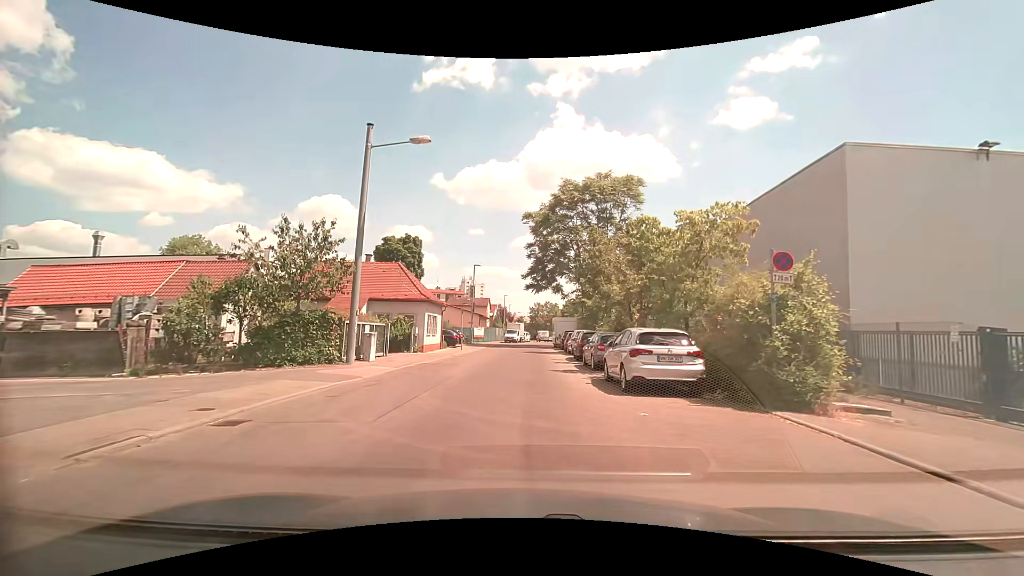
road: unclassified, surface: asphalt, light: Day
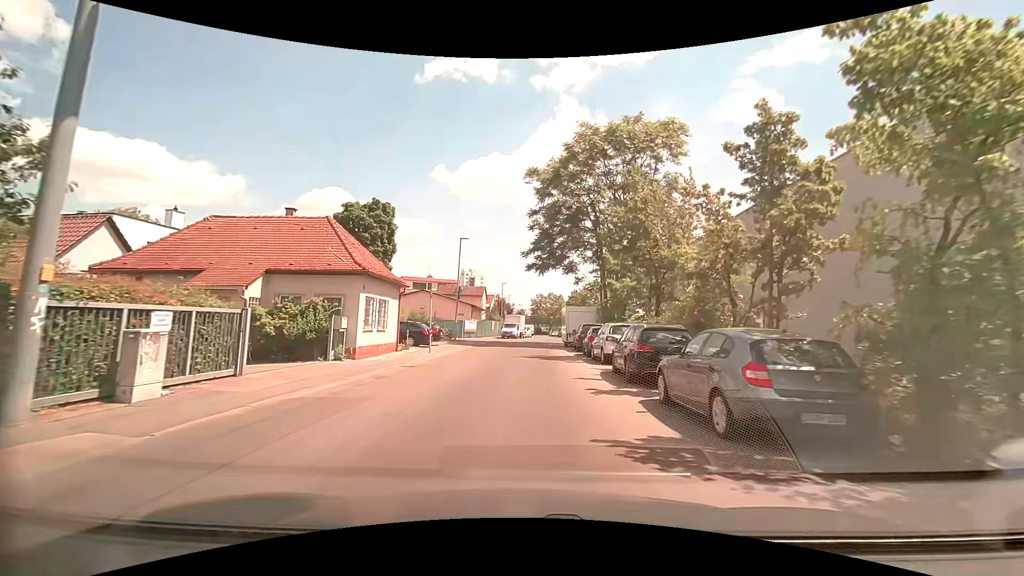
(-0.1, +12.2) m; 0°
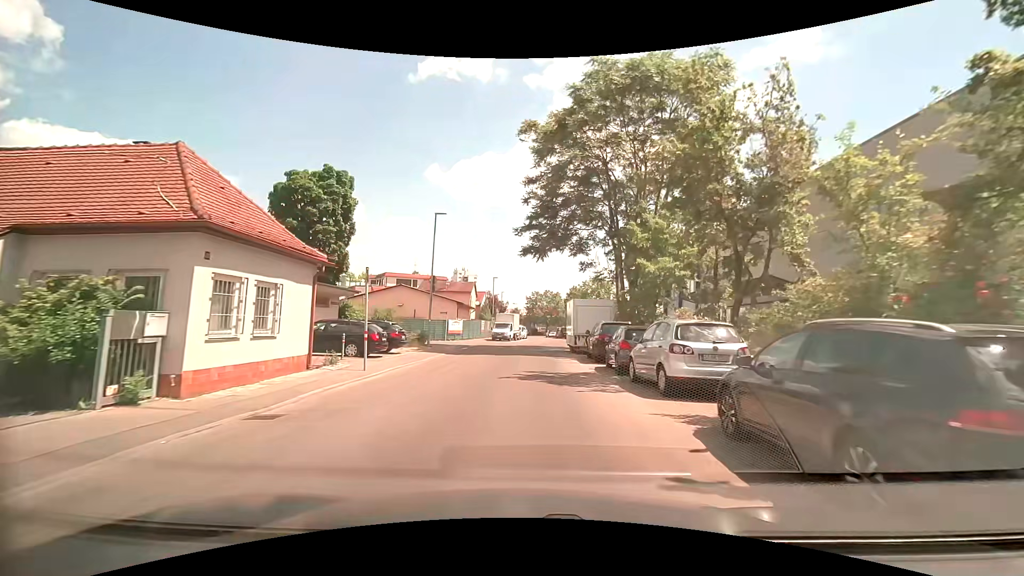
(0.0, +8.8) m; 0°
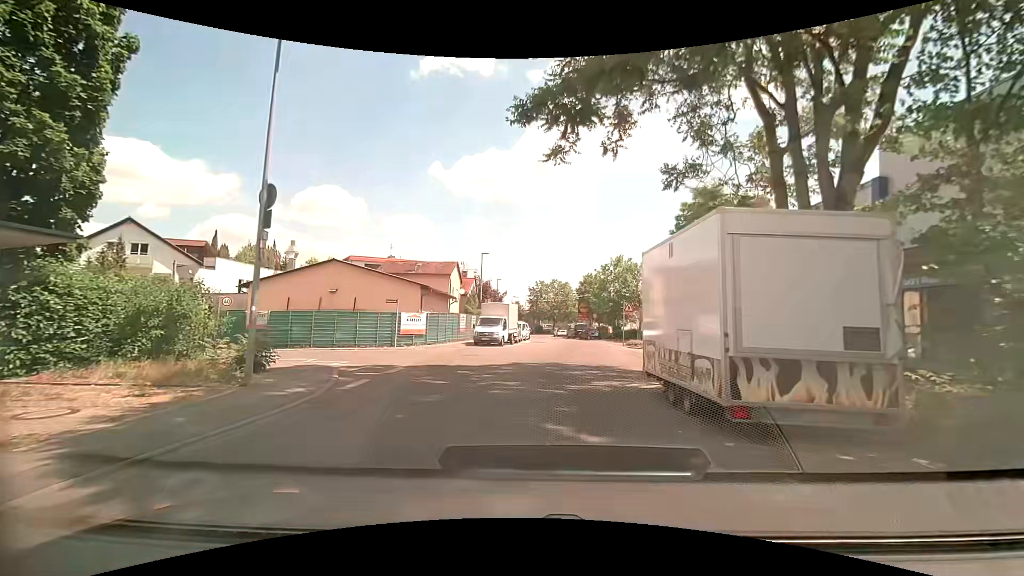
(+0.2, +19.3) m; -1°
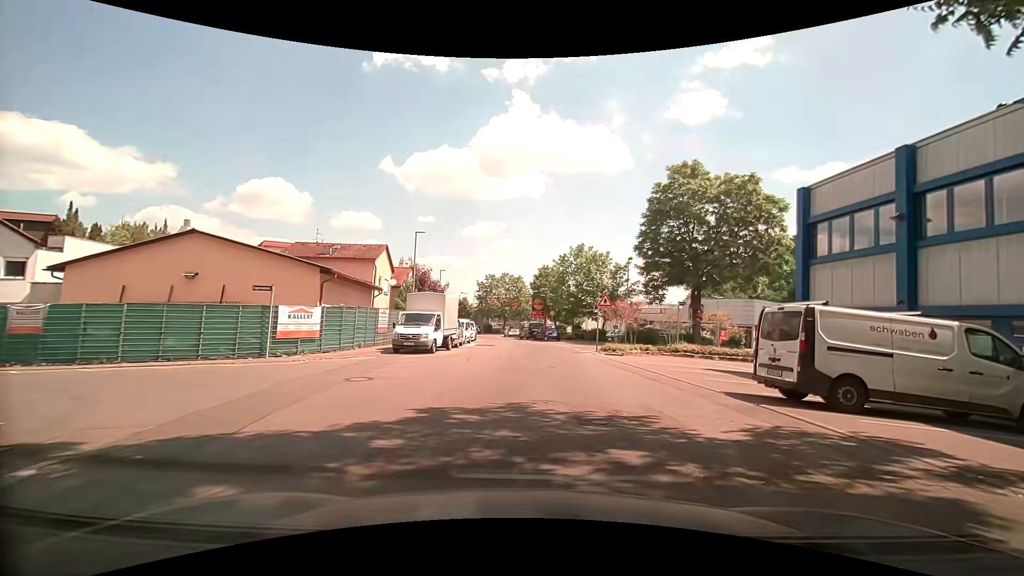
(+0.3, +9.4) m; +4°
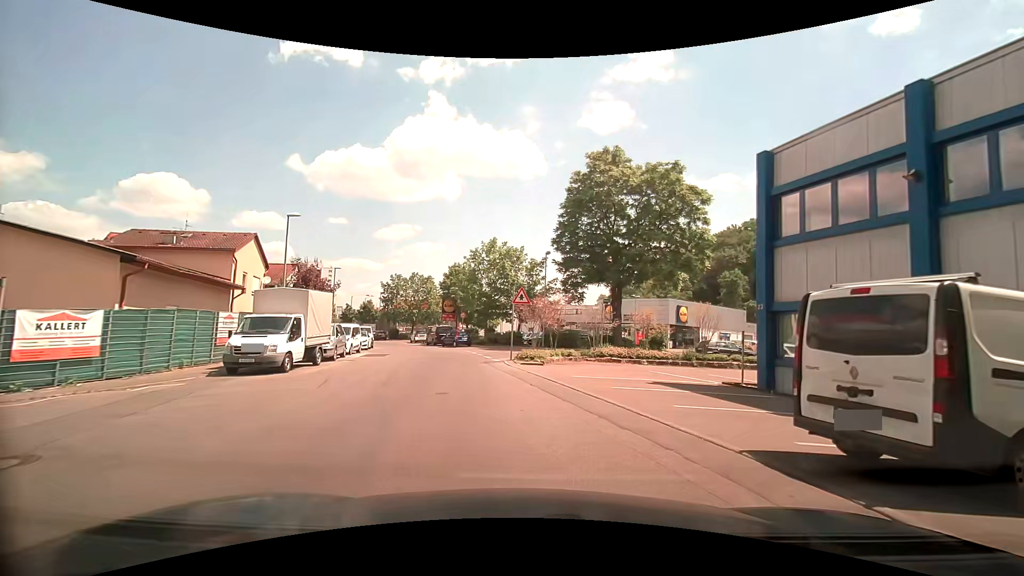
(+0.6, +5.7) m; +11°
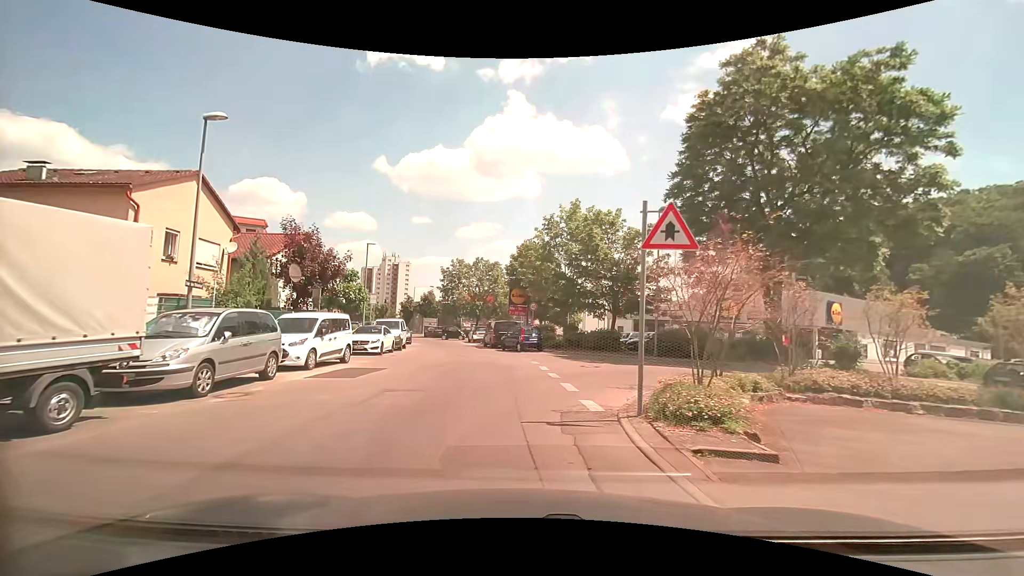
(-0.8, +14.4) m; -8°
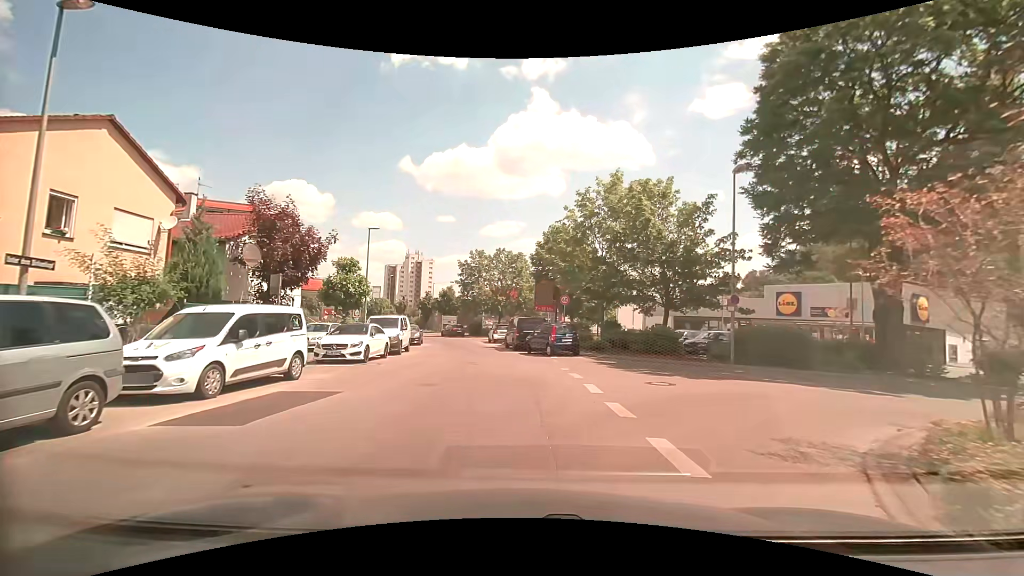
(-0.3, +6.3) m; -4°
(0, +10) (-1, +20) (-3, +30) (-5, +40) (-7, +49) (-12, +58) (-17, +67) (-22, +75) (-28, +84) (-33, +92) m
